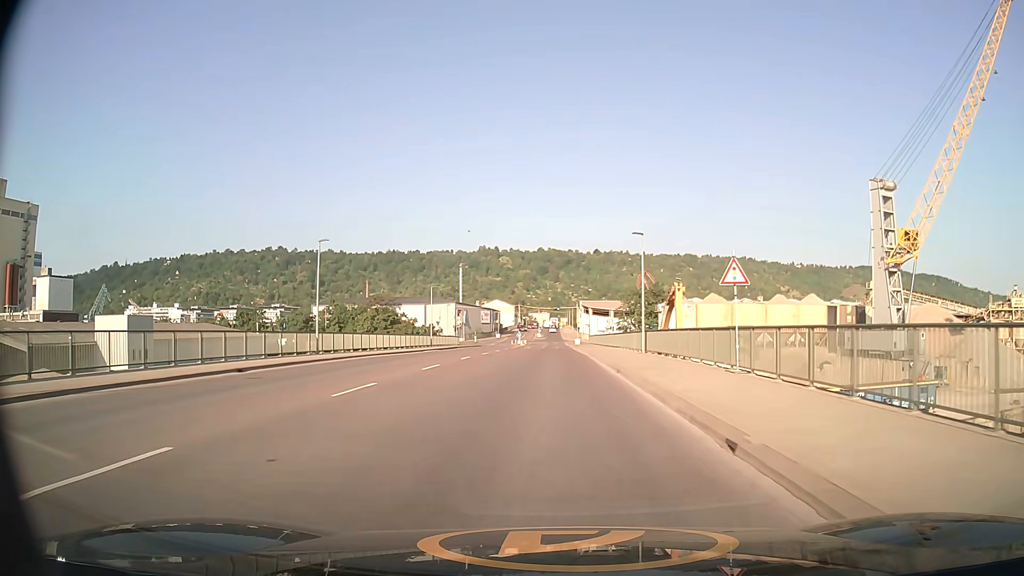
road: secondary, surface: asphalt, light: Day
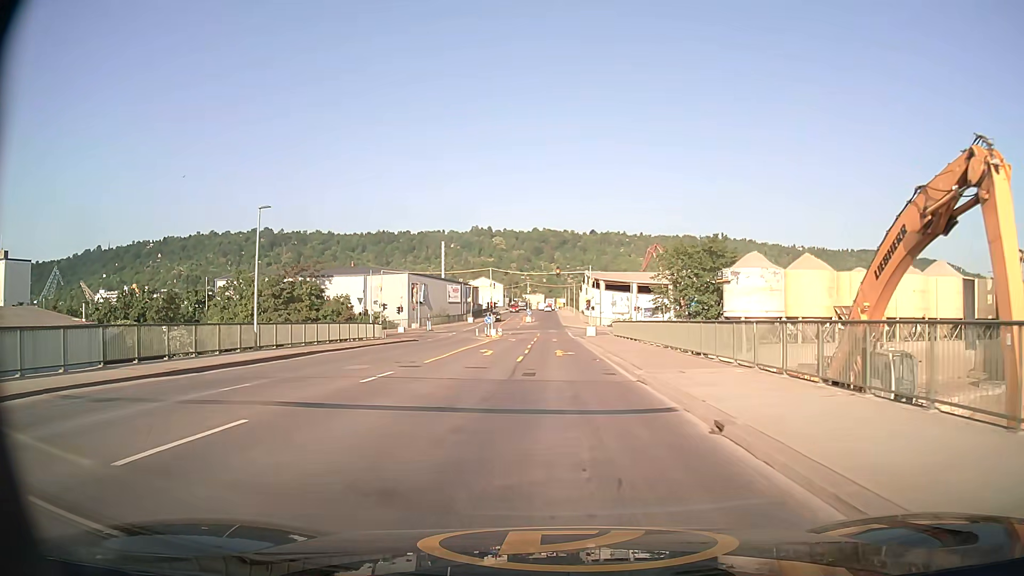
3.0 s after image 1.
(0.0, +43.2) m; 0°
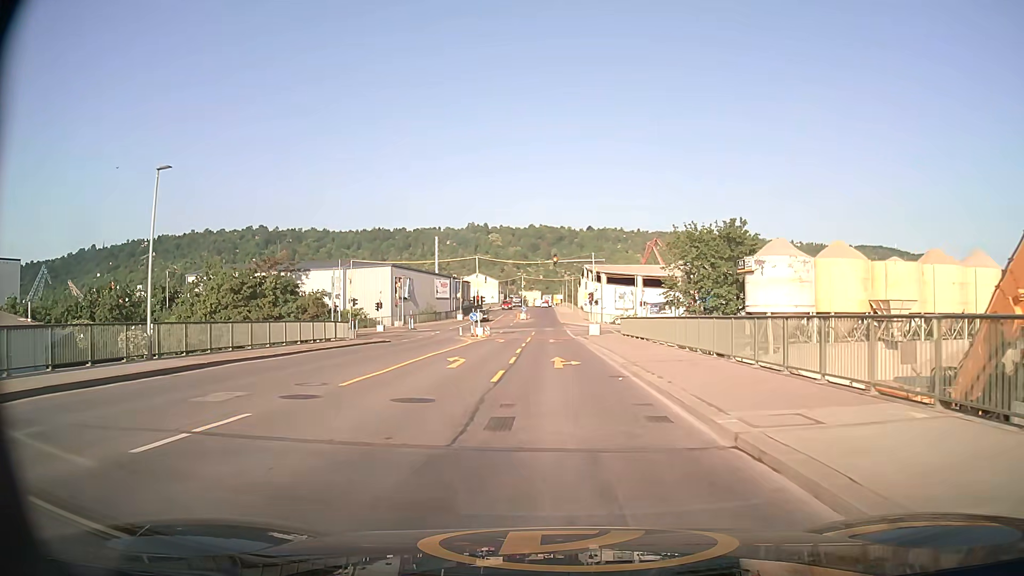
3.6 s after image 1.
(0.0, +8.5) m; 0°
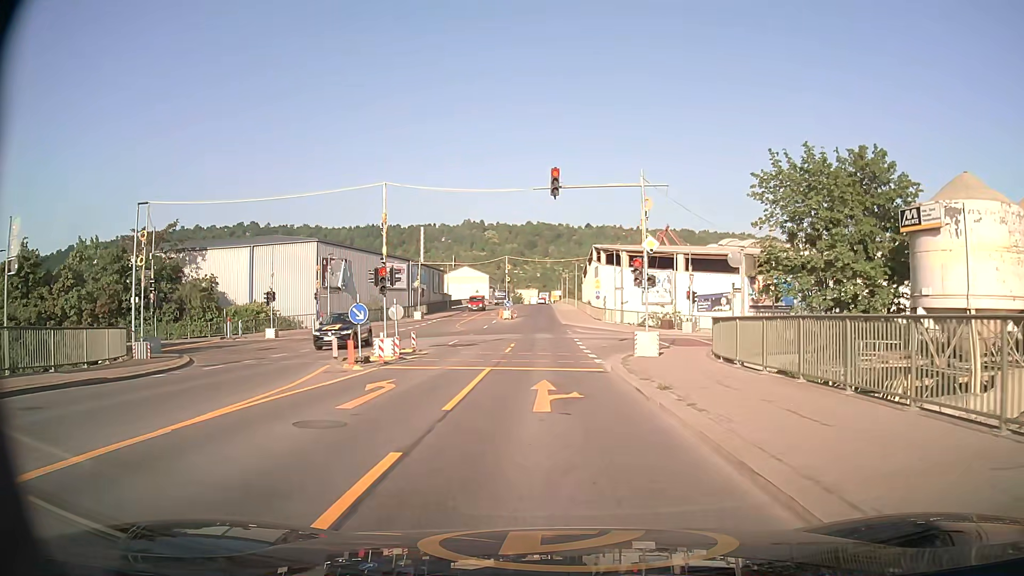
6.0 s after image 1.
(+0.1, +28.1) m; 0°
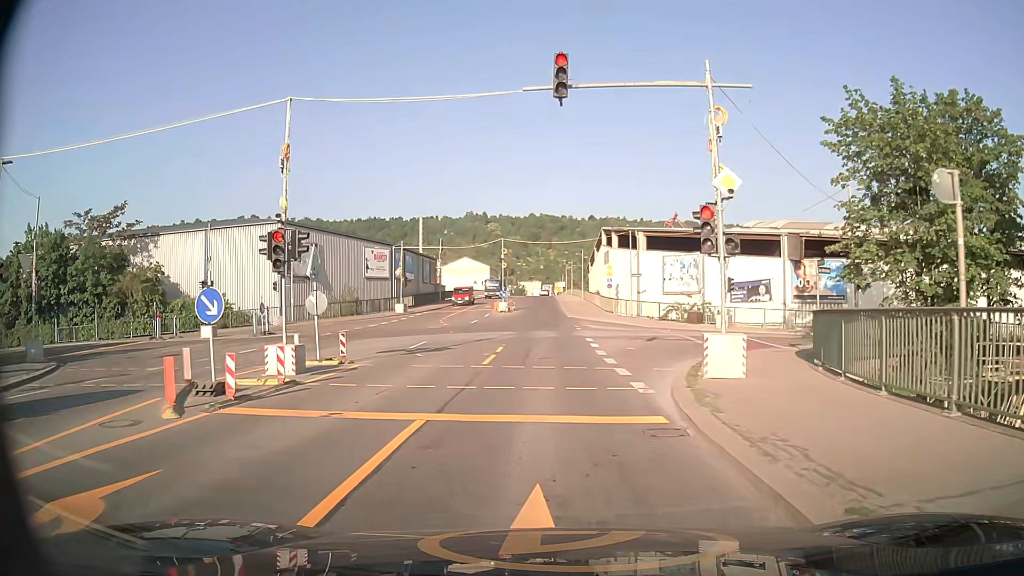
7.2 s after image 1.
(0.0, +9.0) m; 0°
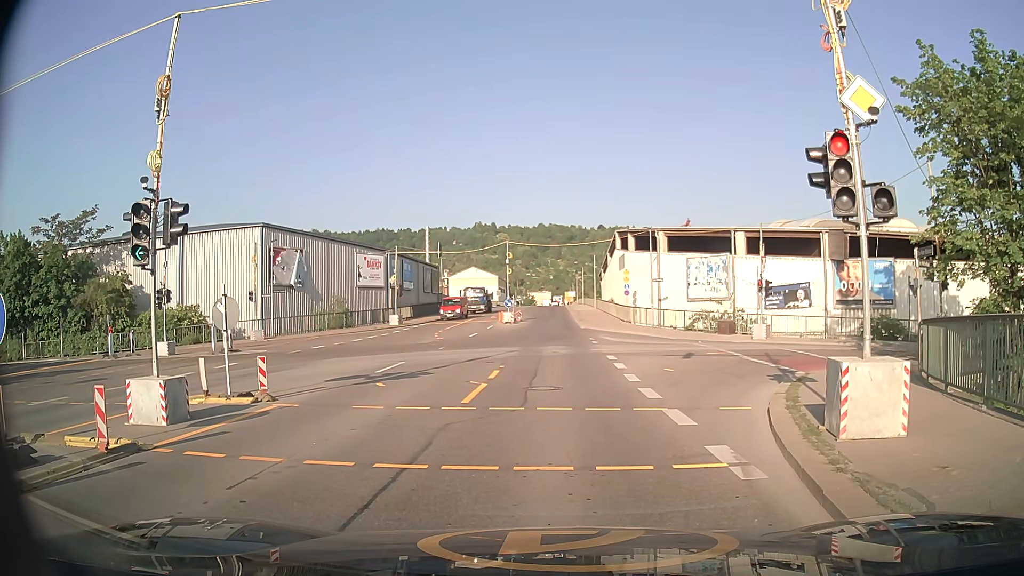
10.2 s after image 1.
(-0.1, +5.1) m; -2°
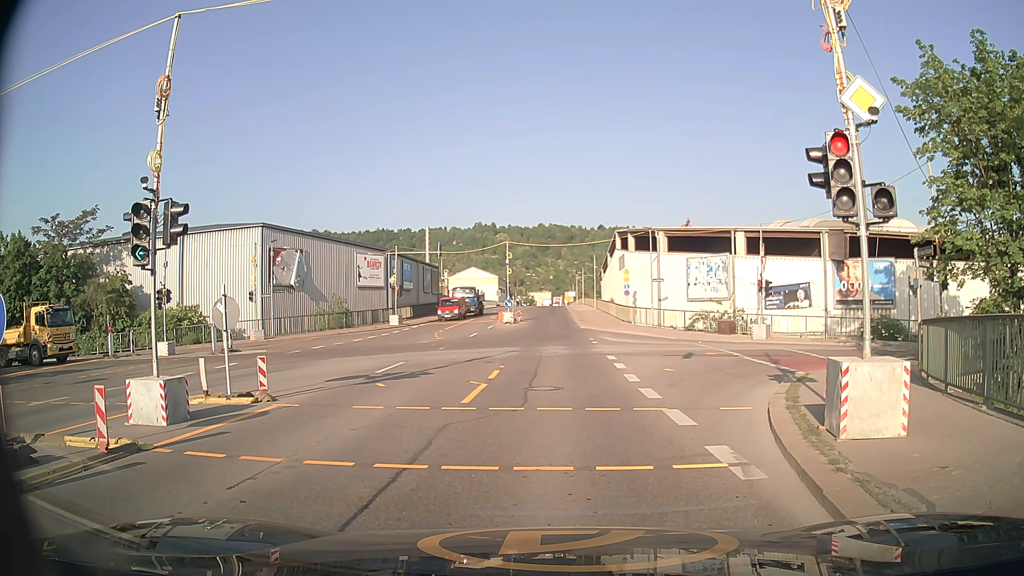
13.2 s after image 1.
(0.0, 0.0) m; 0°
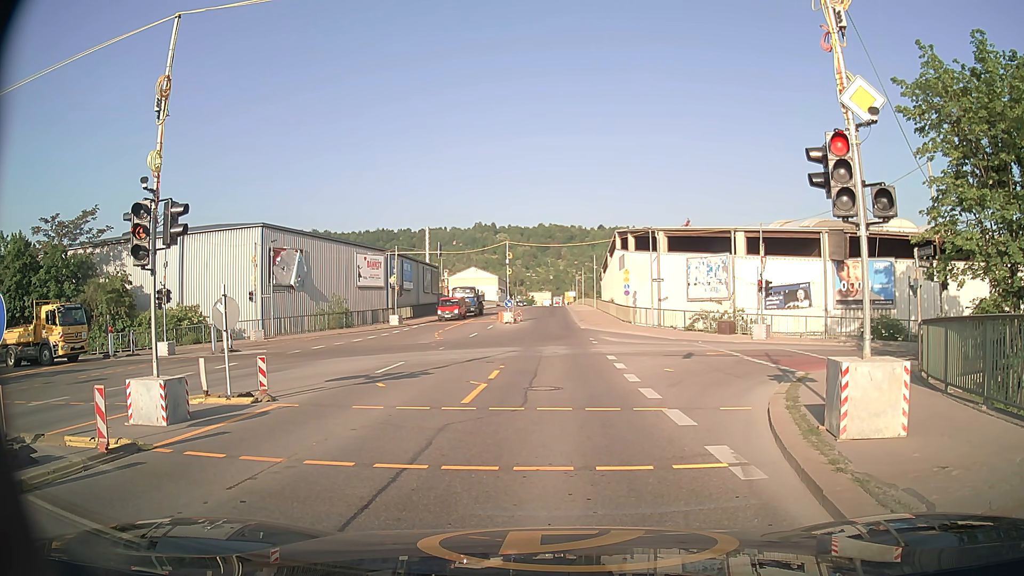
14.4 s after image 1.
(0.0, 0.0) m; 0°
(0, +10) (0, +20) (0, +30) (0, +40) (0, +50) (+1, +60) (+1, +70) (+1, +80) (+1, +90) (+1, +100) m
